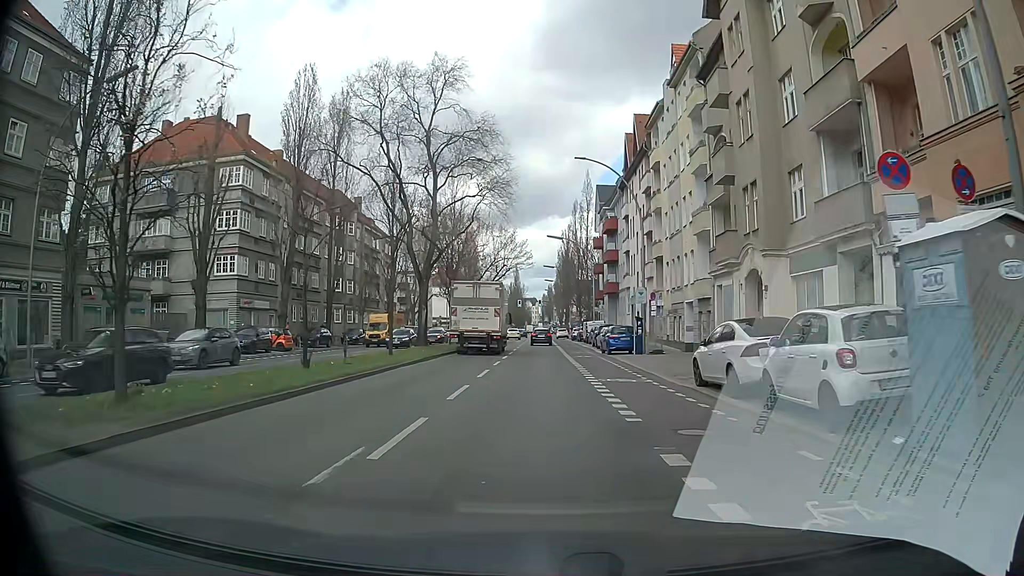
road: secondary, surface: asphalt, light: Day
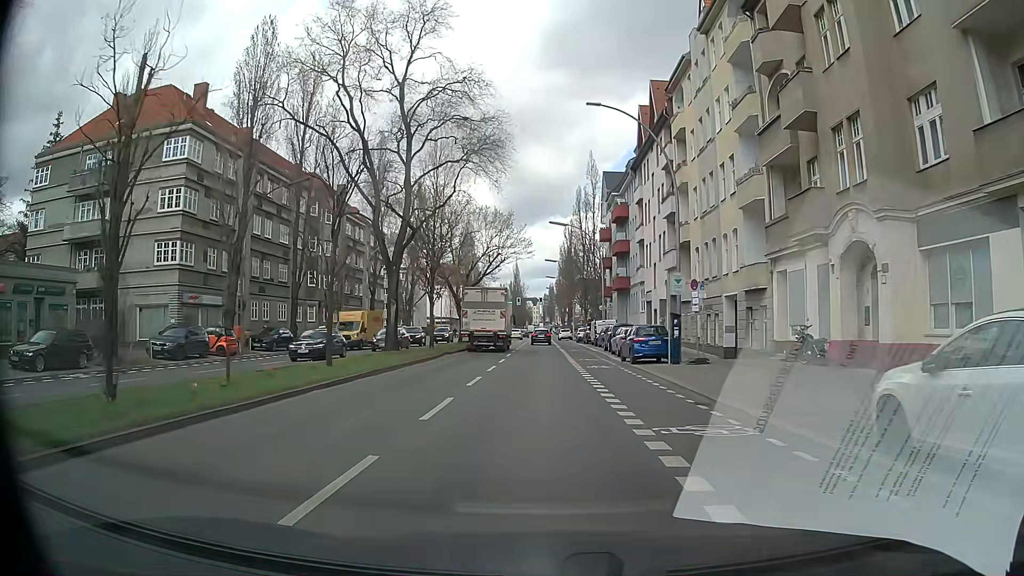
(-0.1, +9.0) m; 0°
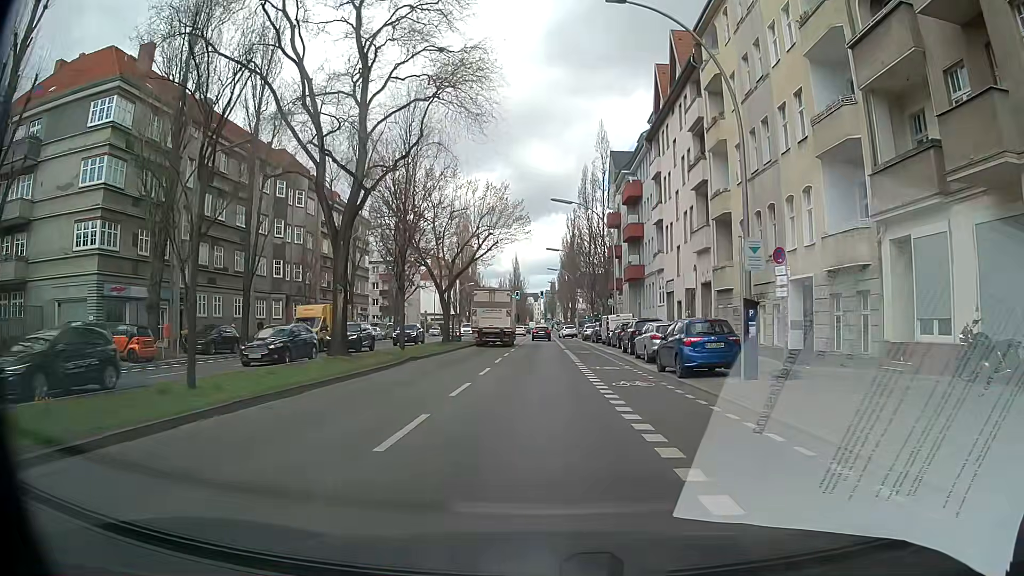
(-0.1, +8.9) m; -1°
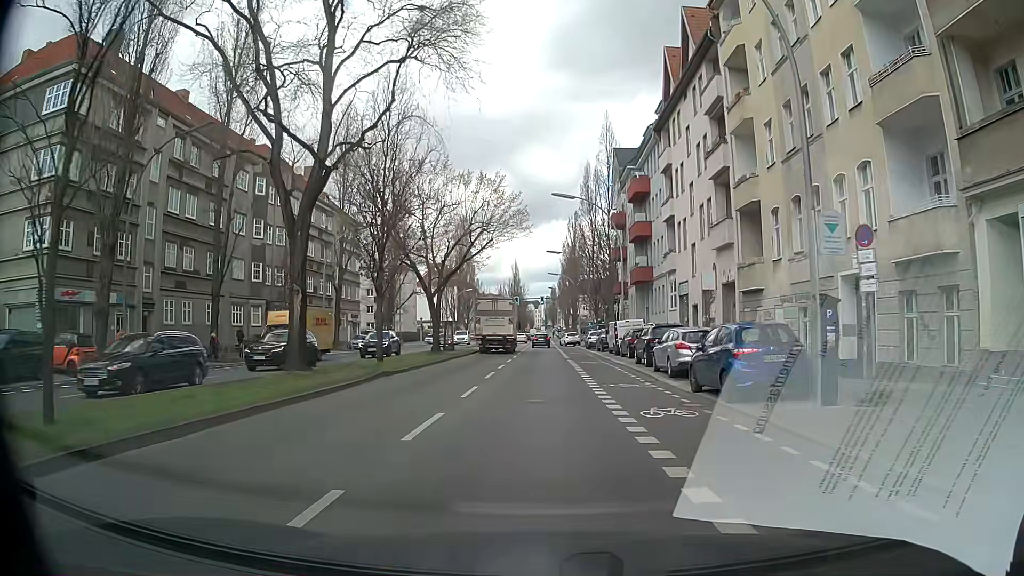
(0.0, +4.5) m; 0°
(0, +10) (0, +20) (0, +30) (0, +40) (0, +50) (0, +60) (0, +70) (0, +80) (+1, +90) (+1, +100) m
